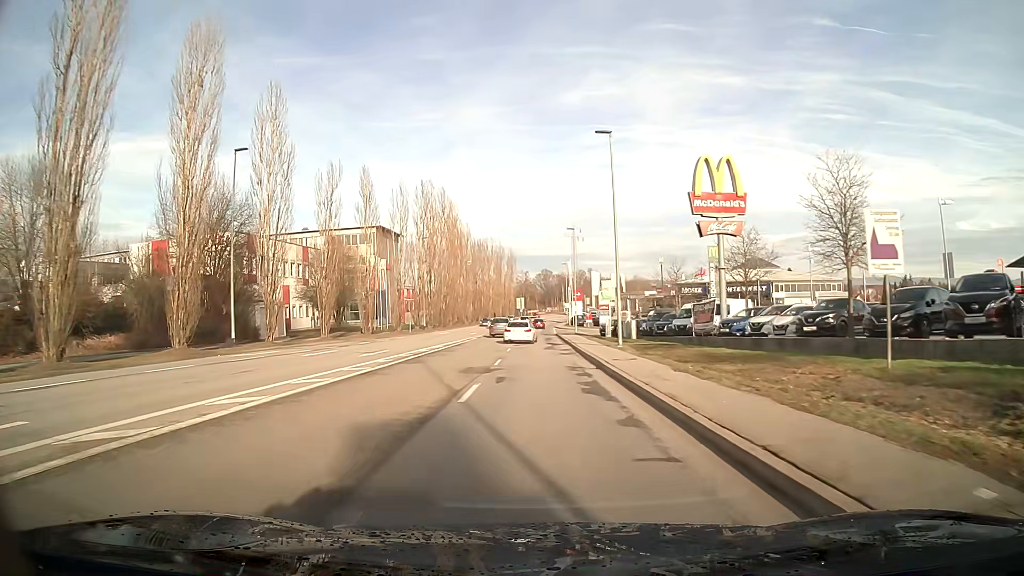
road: tertiary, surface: asphalt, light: Day
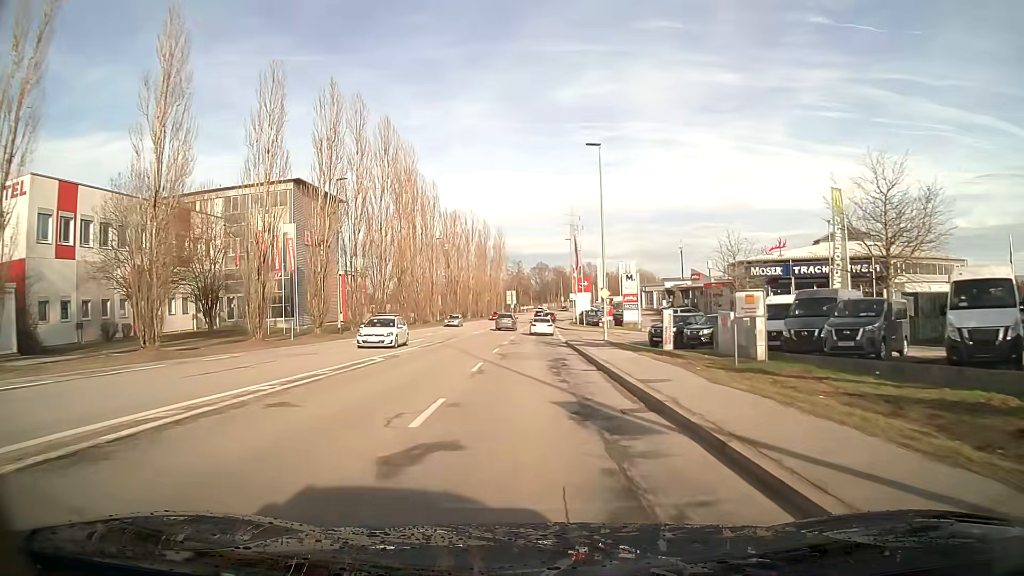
(+0.2, +31.7) m; 0°
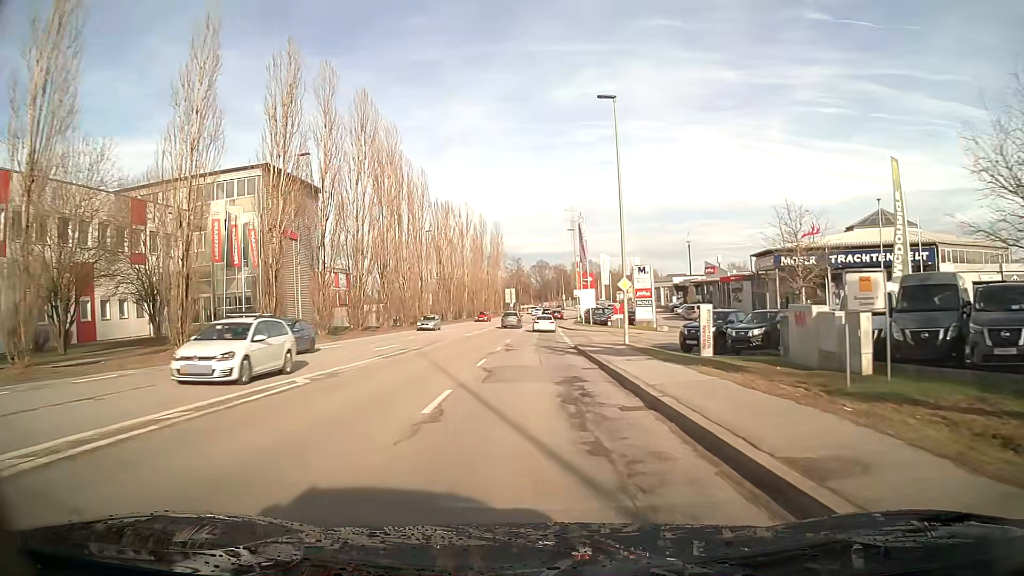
(0.0, +7.6) m; 0°
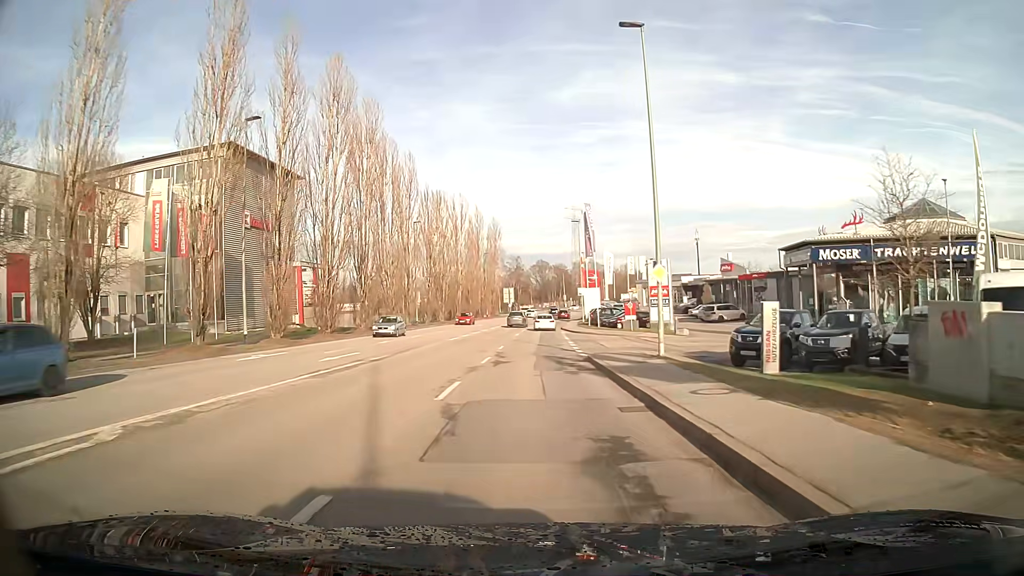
(0.0, +7.5) m; 0°
(0, +10) (0, +20) (0, +30) (0, +40) (0, +50) (+1, +60) (+1, +70) (+2, +80) (+3, +90) (+4, +100) m
